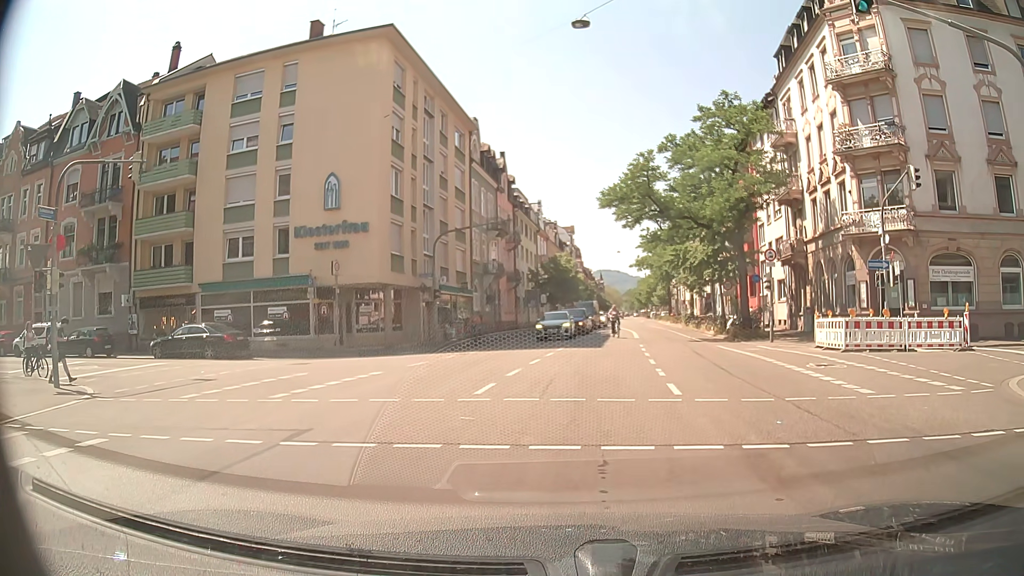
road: secondary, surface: asphalt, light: Day
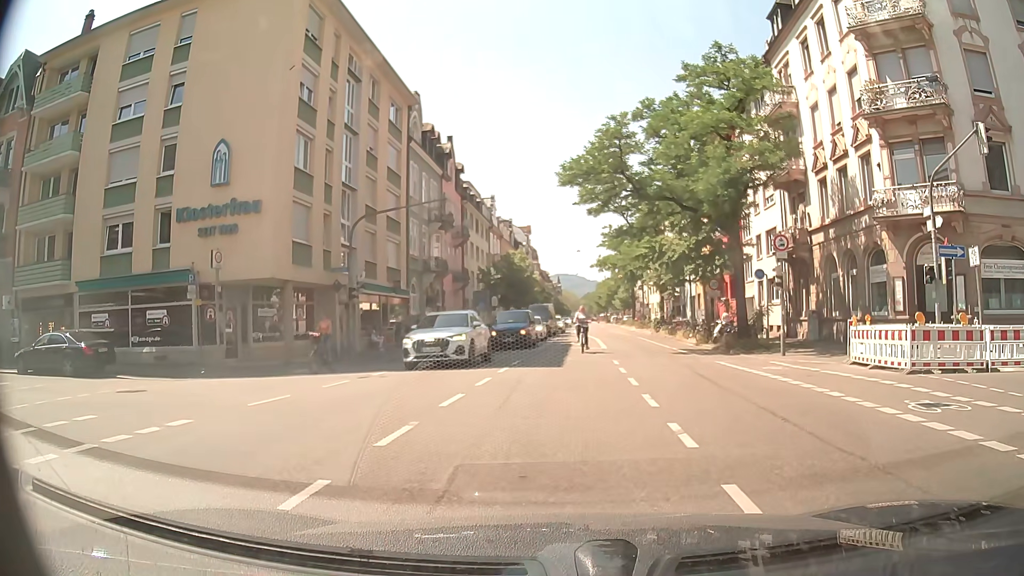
(+0.2, +7.1) m; +2°
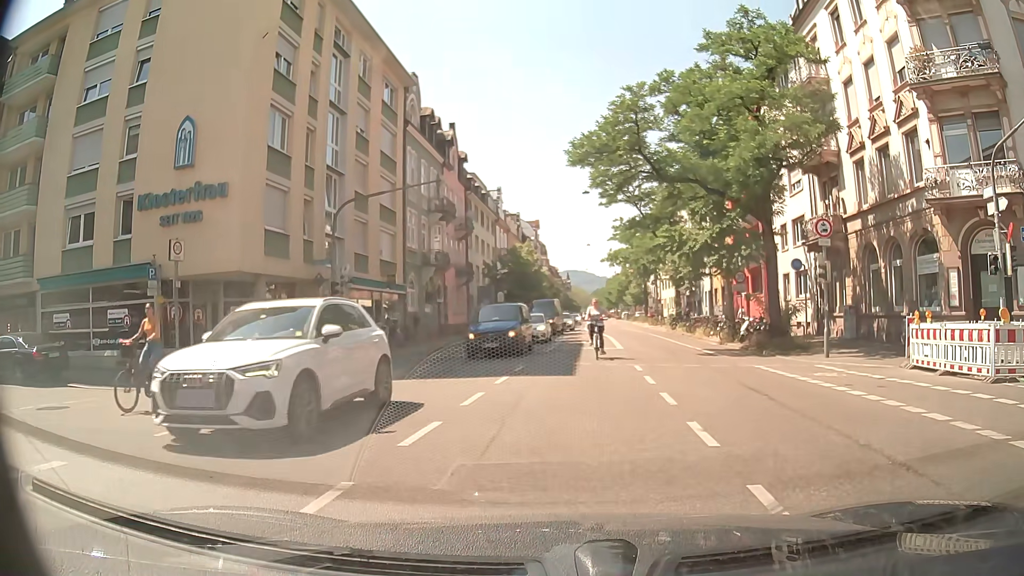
(+0.1, +3.1) m; -3°
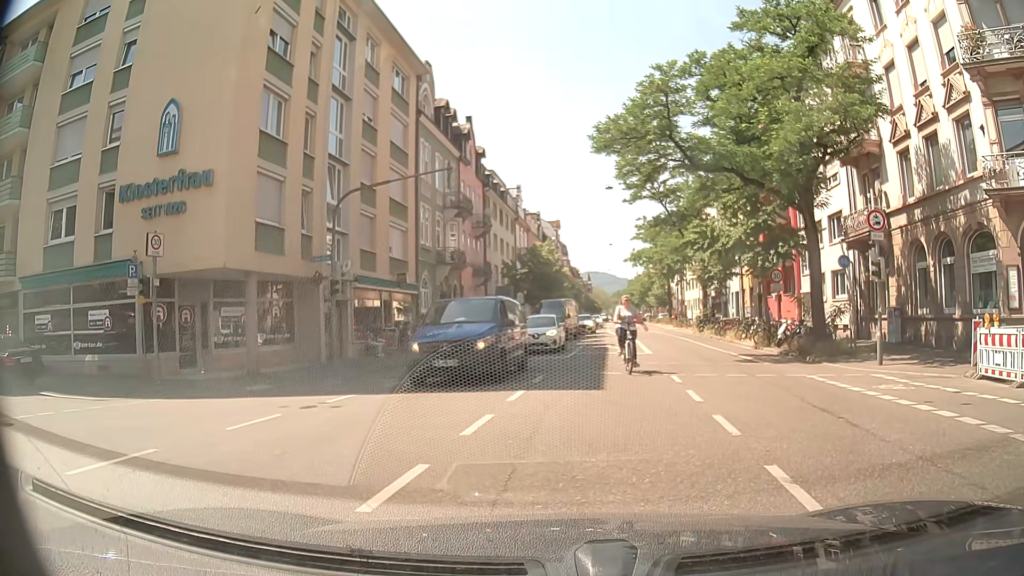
(0.0, +2.1) m; -3°
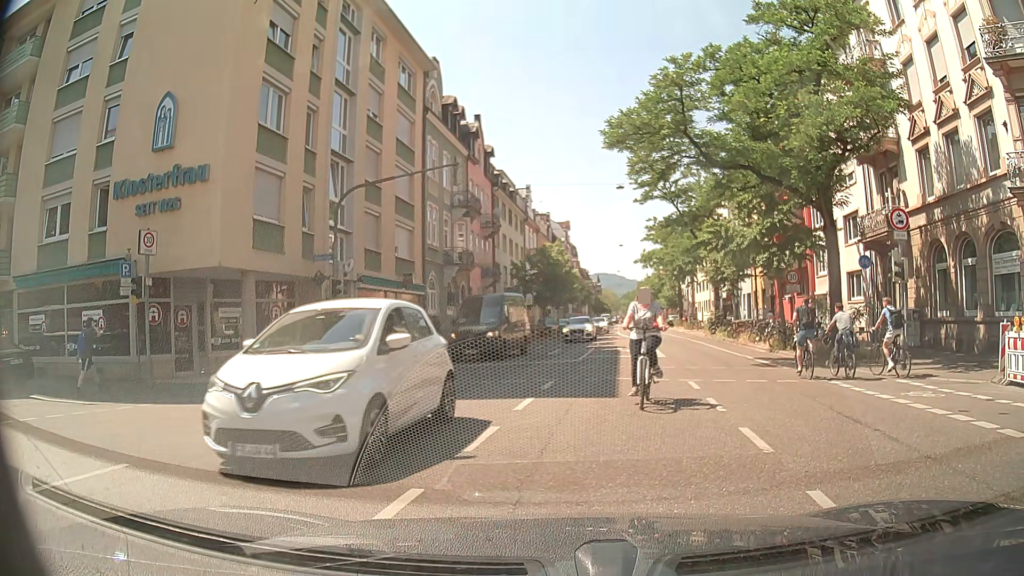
(0.0, +0.8) m; 0°
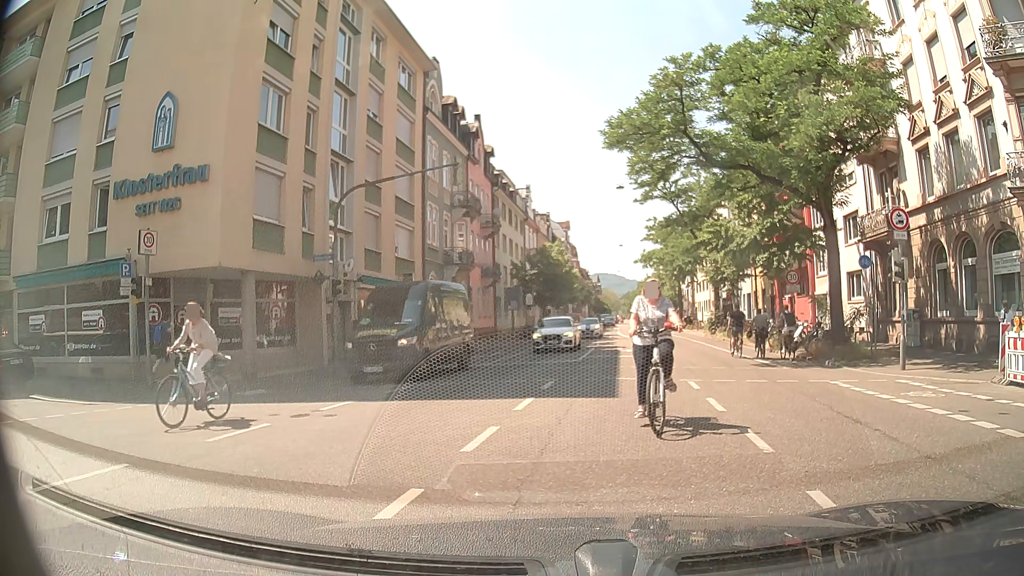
(0.0, 0.0) m; 0°
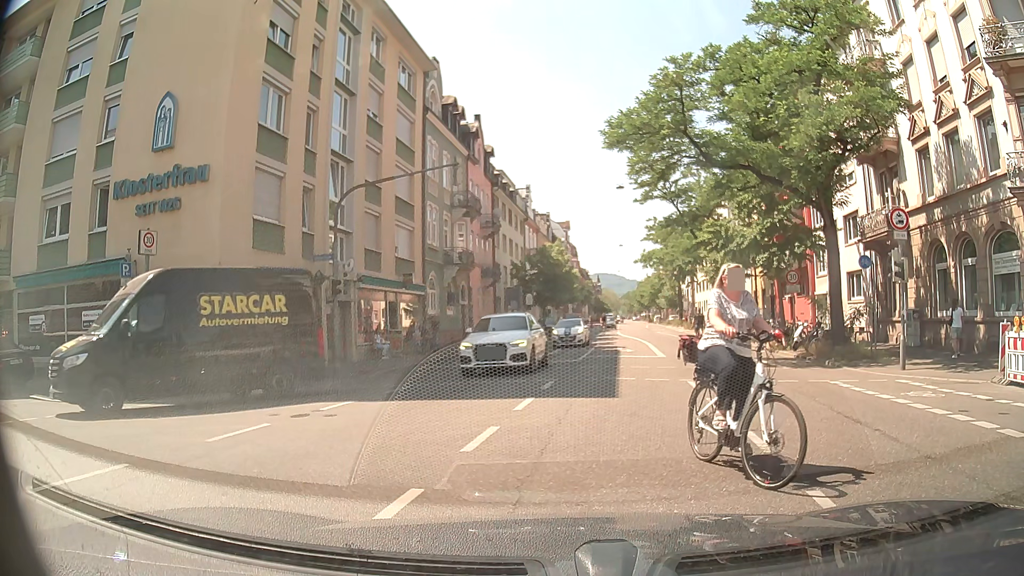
(0.0, 0.0) m; 0°
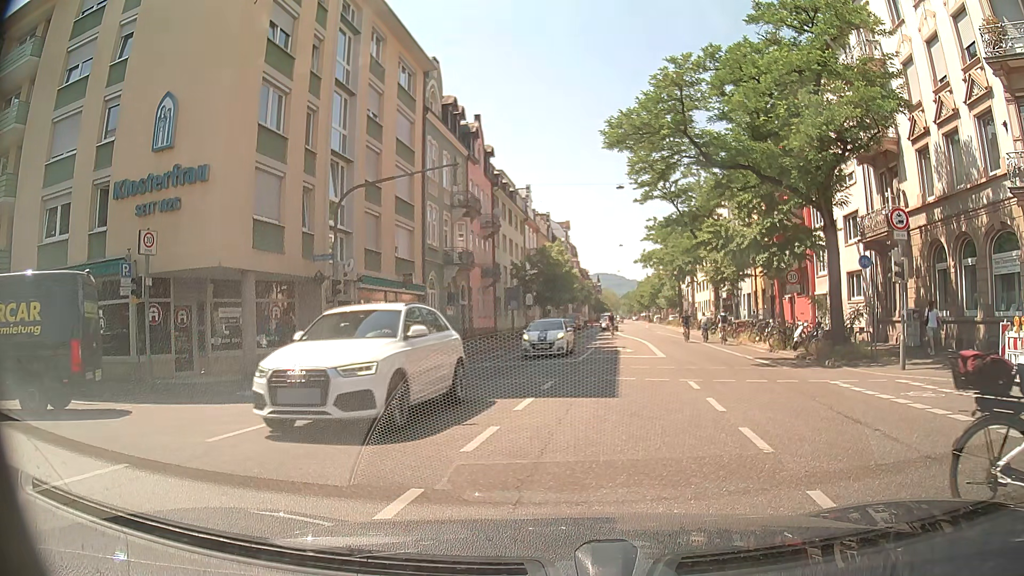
(0.0, 0.0) m; 0°
